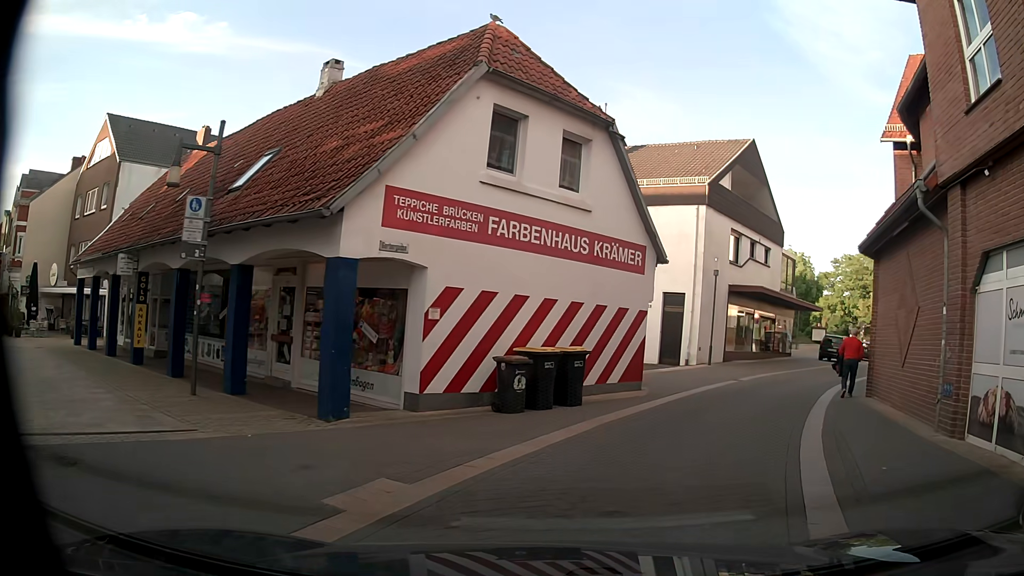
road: residential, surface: paving_stones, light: Day
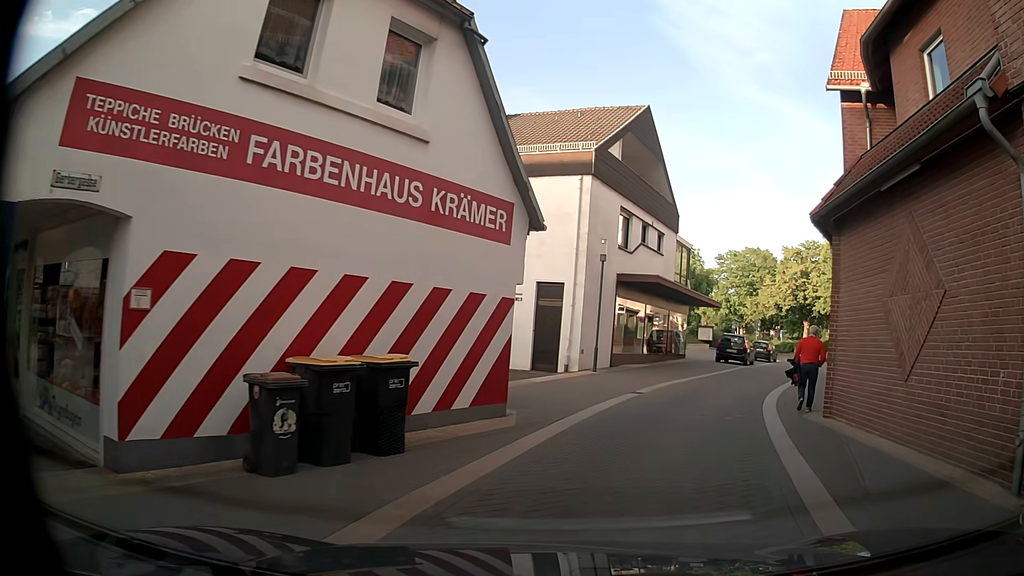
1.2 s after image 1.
(+0.5, +5.0) m; +9°
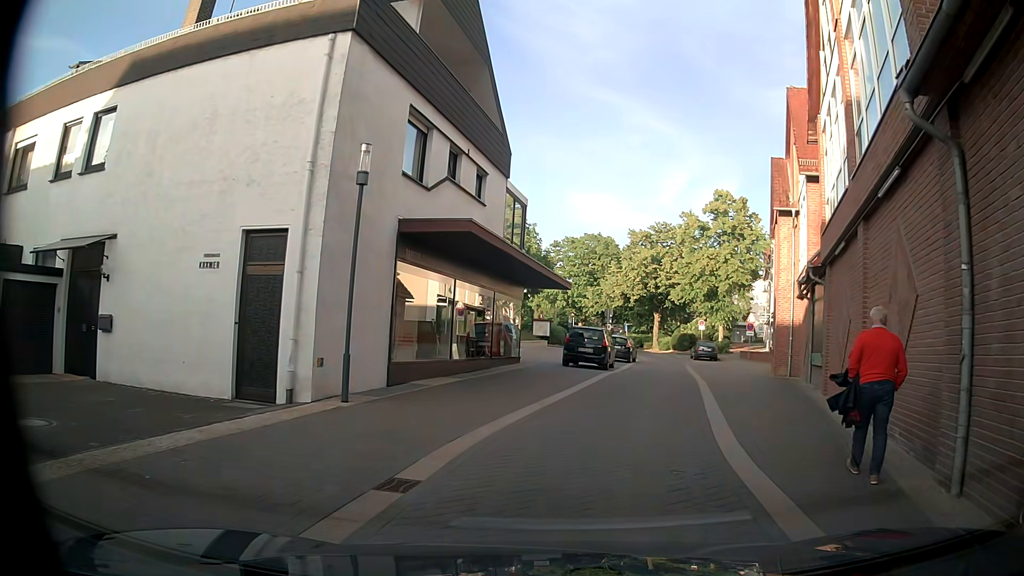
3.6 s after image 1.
(+1.8, +10.5) m; +16°
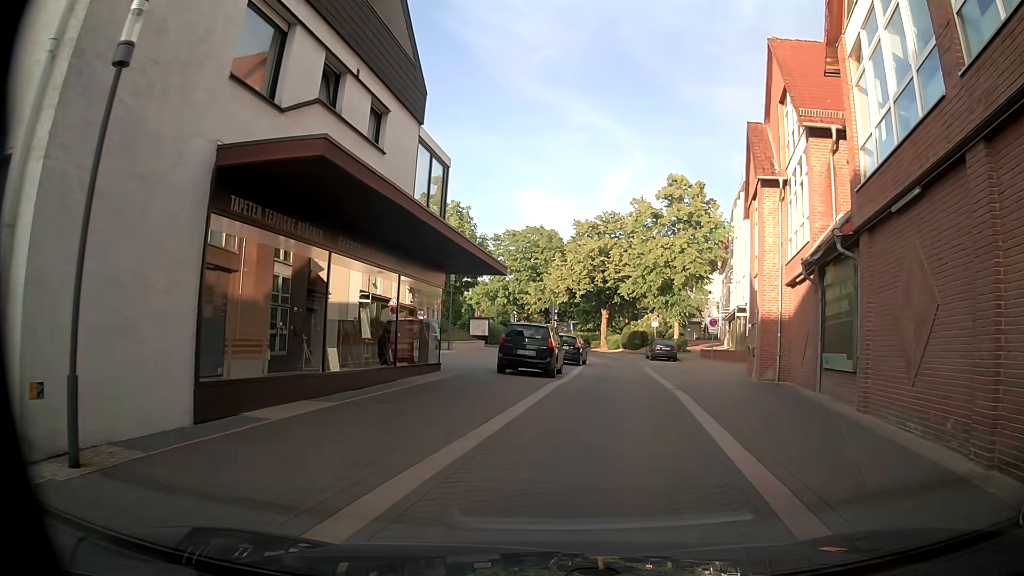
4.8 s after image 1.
(+0.2, +5.6) m; +3°
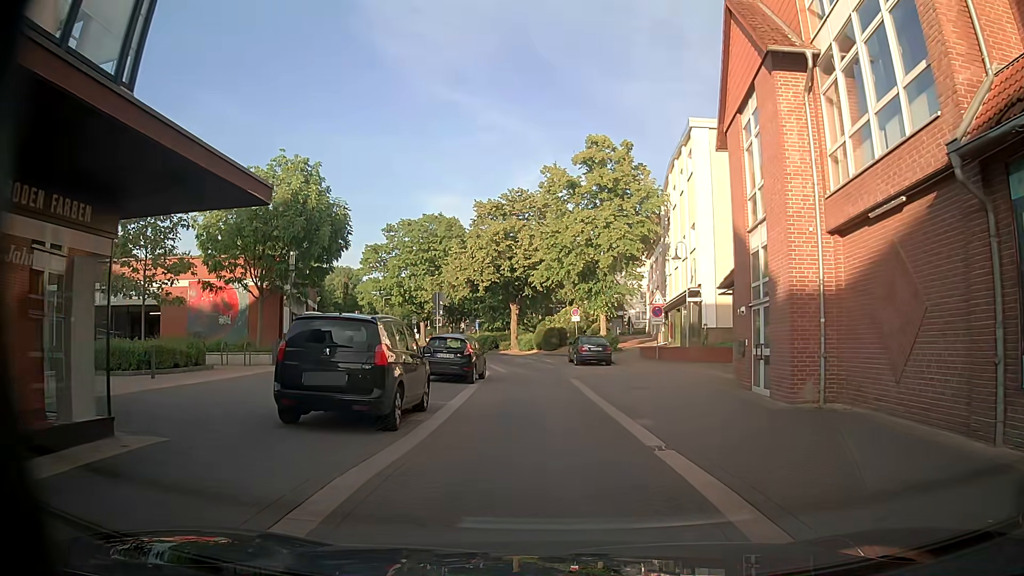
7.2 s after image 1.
(+1.3, +11.3) m; +7°
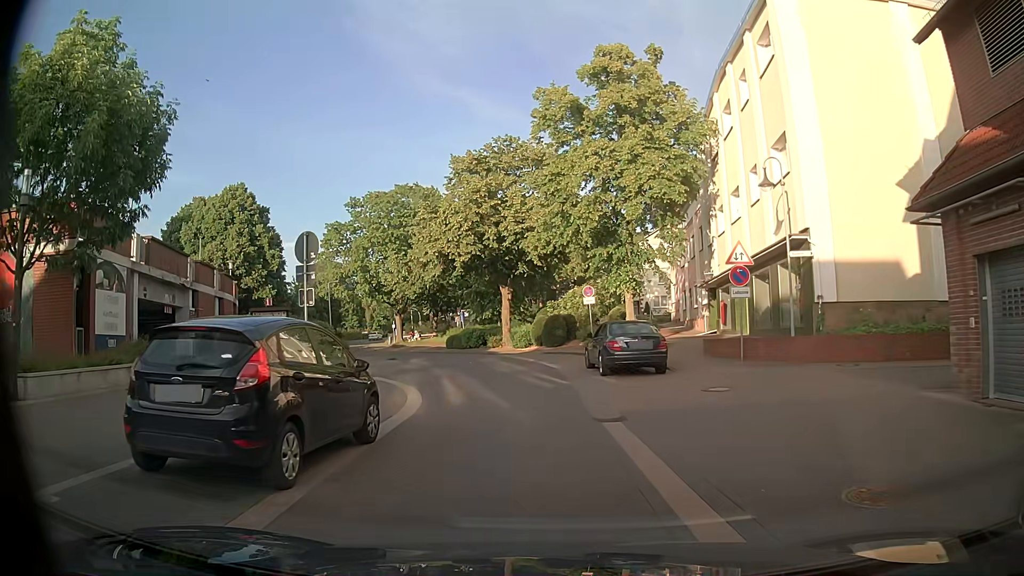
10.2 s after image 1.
(+0.4, +14.9) m; -1°
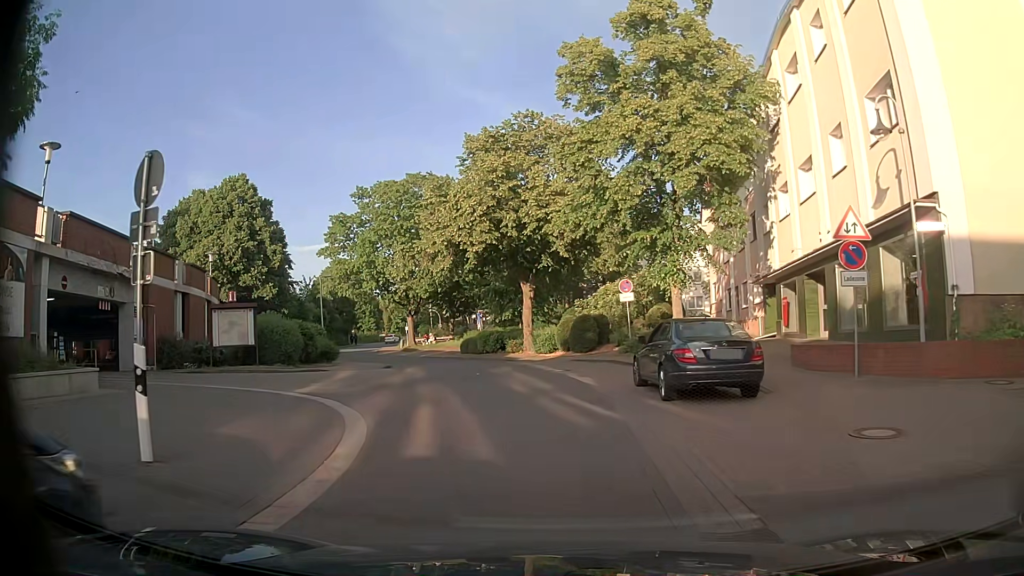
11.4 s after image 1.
(+0.1, +6.2) m; -1°
(0, +10) (-1, +20) (-2, +30) (-5, +39) (-10, +48) (-14, +57) (-19, +66) (-22, +76) (-23, +86) (-24, +96) m
